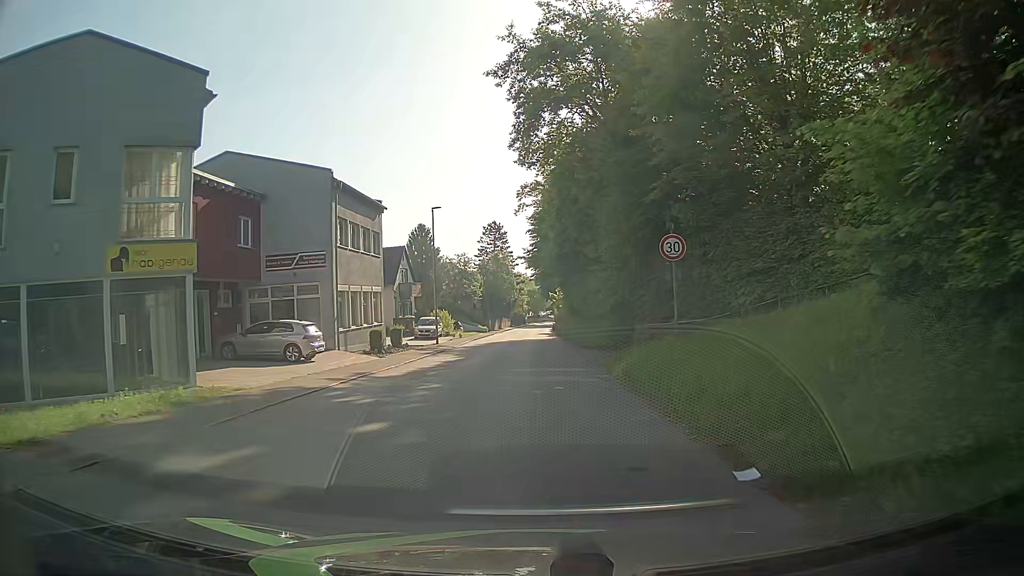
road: tertiary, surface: asphalt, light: Day
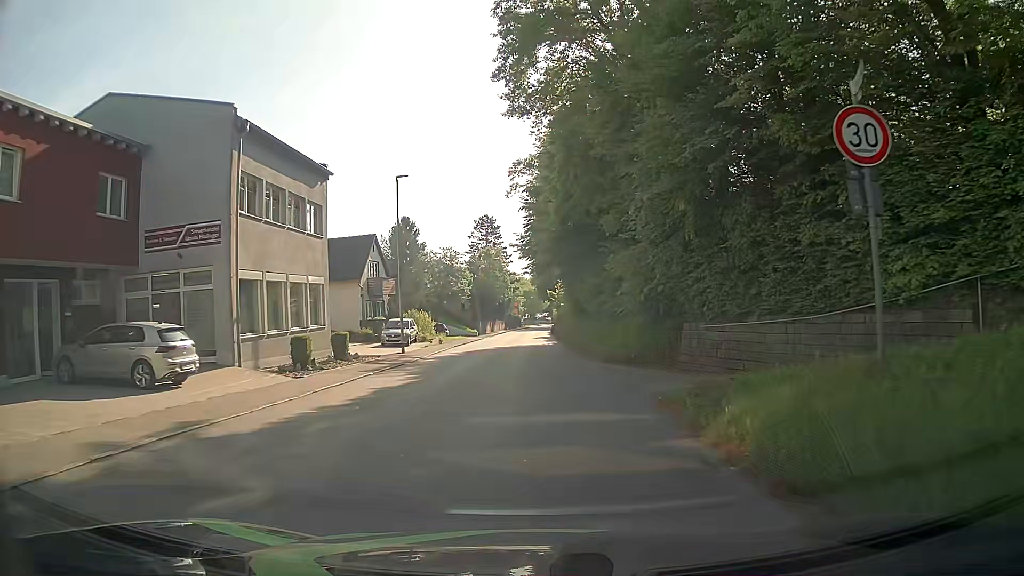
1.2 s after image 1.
(-0.1, +9.7) m; -1°
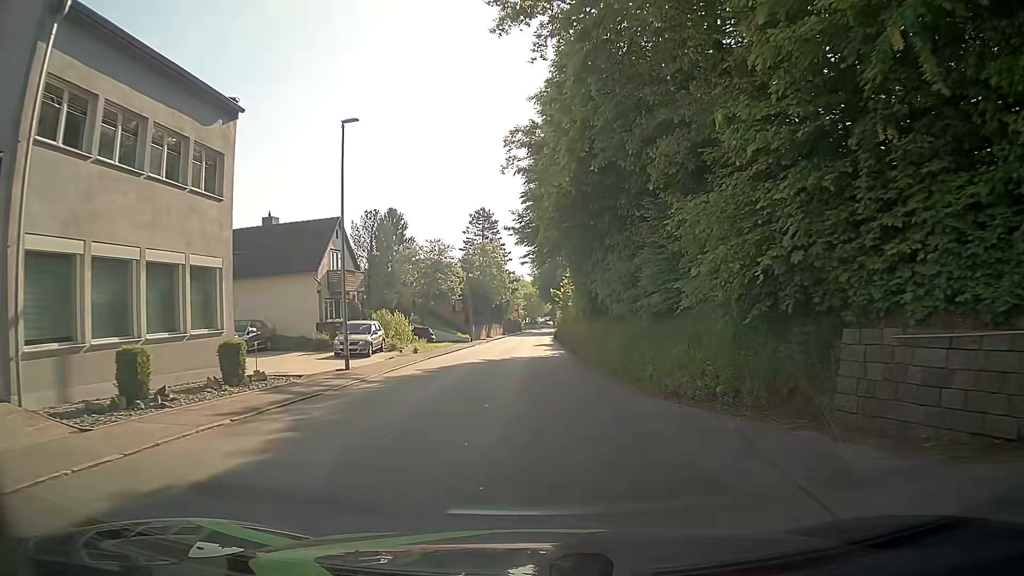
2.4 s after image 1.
(0.0, +9.6) m; 0°
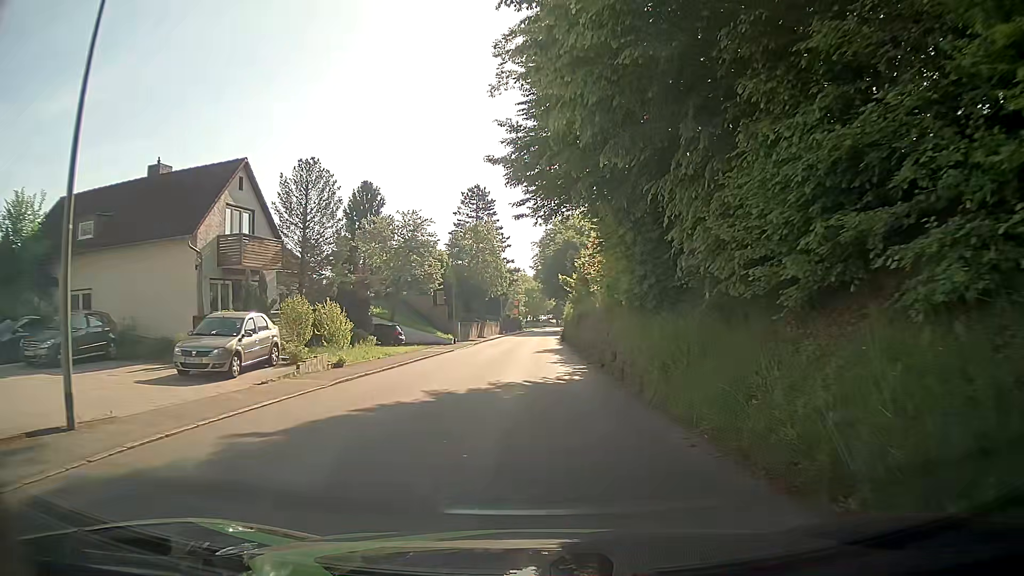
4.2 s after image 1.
(-0.1, +14.3) m; 0°
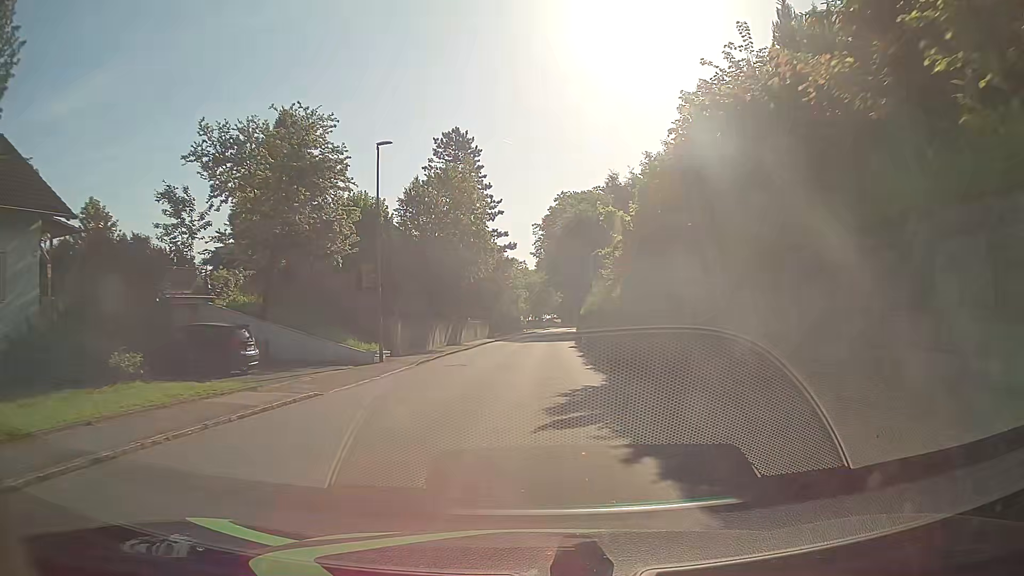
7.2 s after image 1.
(-0.3, +24.1) m; 0°
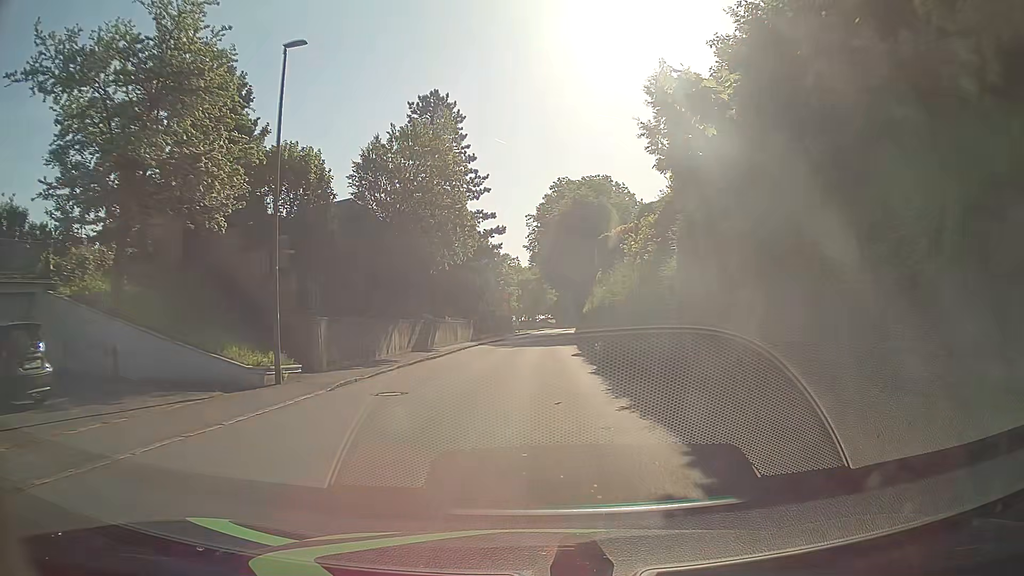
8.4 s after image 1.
(-0.1, +9.7) m; 0°
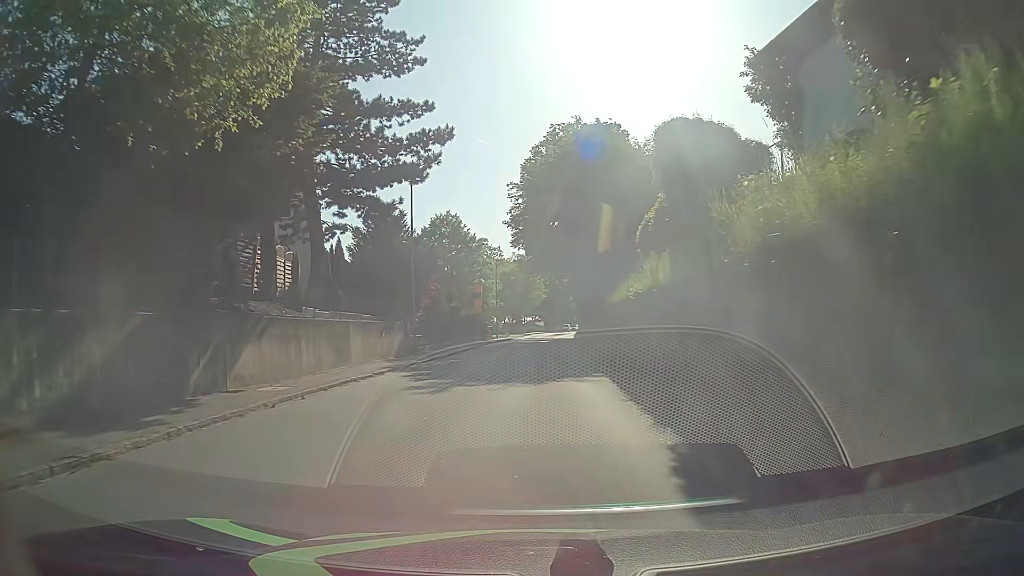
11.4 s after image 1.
(+0.2, +24.2) m; 0°
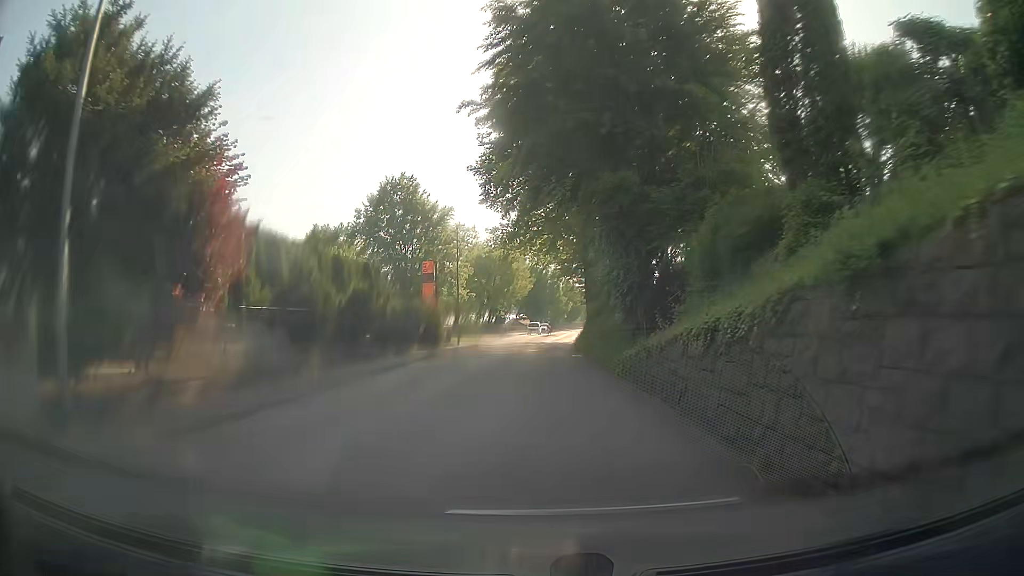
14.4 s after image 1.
(+0.5, +24.0) m; +1°
(0, +10) (0, +20) (+1, +30) (+1, +40) (+2, +50) (+2, +60) (+3, +70) (+4, +80) (+5, +90) (+6, +100) m
